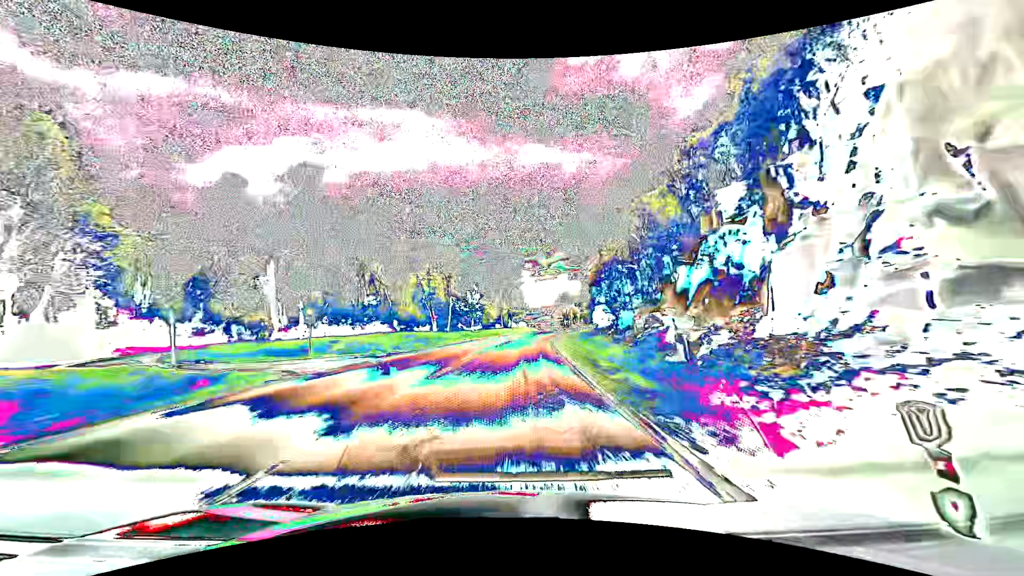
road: primary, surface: asphalt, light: Day
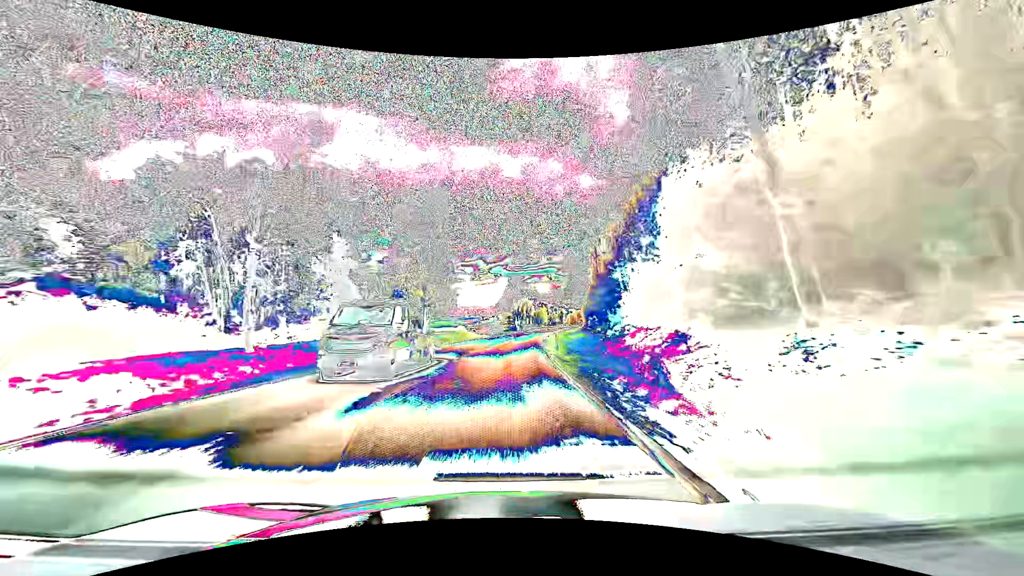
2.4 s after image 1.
(+3.9, +63.1) m; +7°
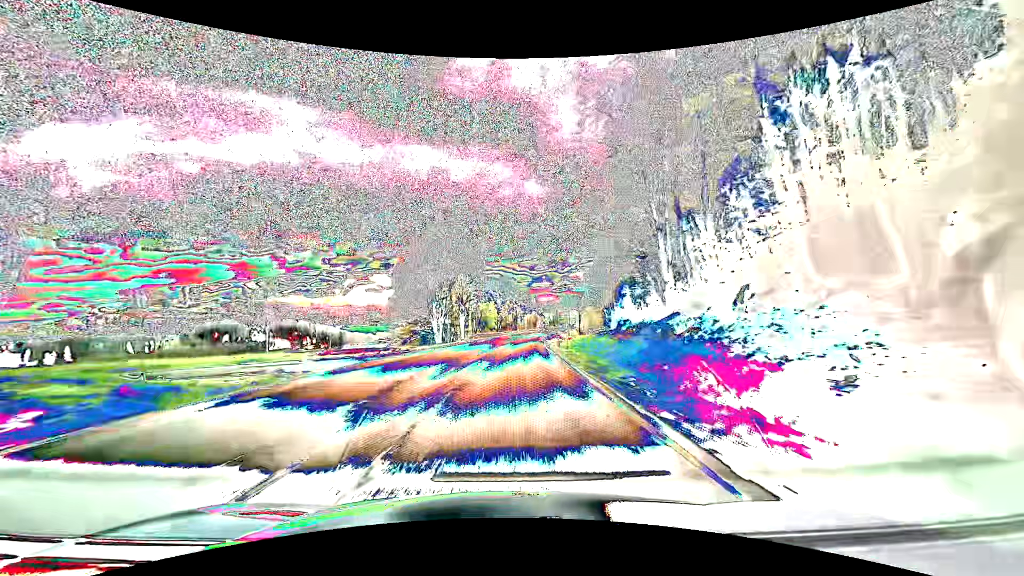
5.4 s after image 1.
(+4.4, +79.0) m; +7°
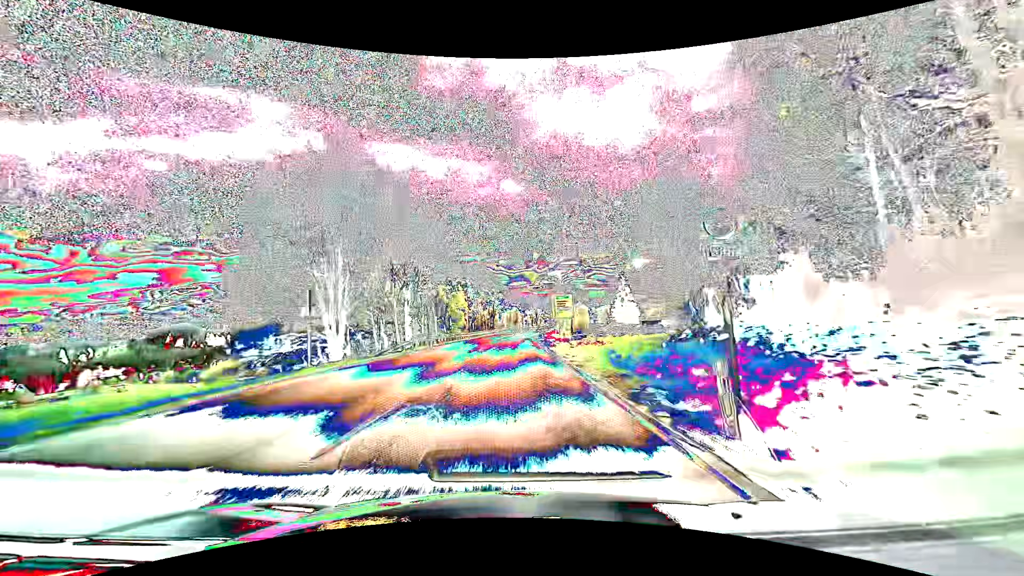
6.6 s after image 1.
(+0.8, +31.5) m; +3°
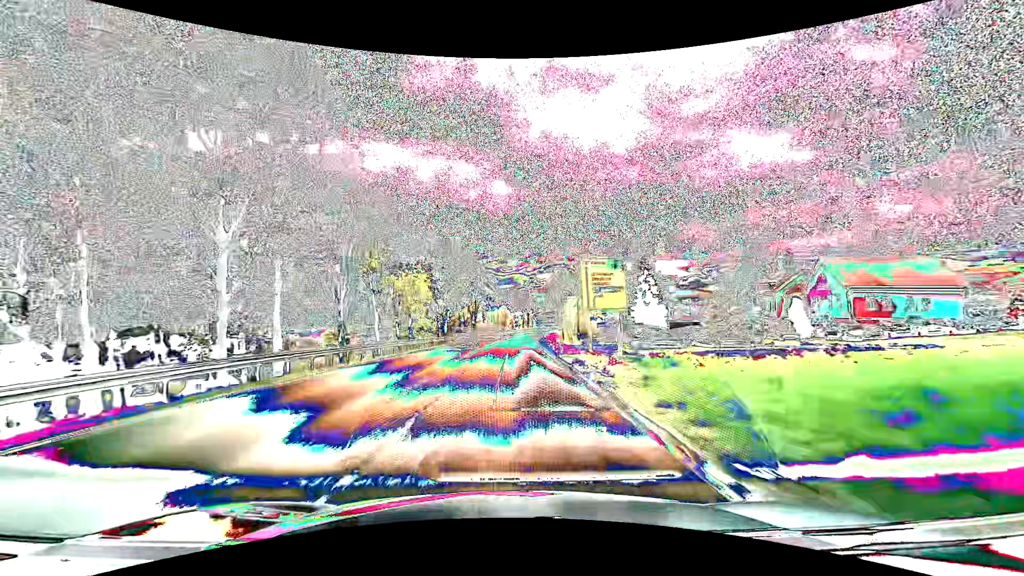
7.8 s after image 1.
(+0.5, +31.6) m; +2°
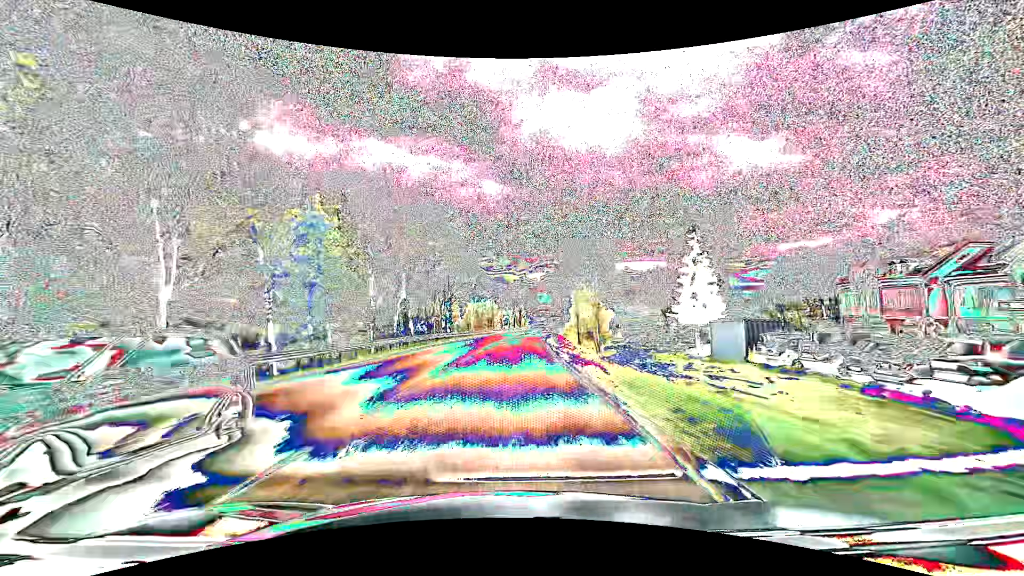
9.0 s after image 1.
(+0.2, +31.5) m; +1°
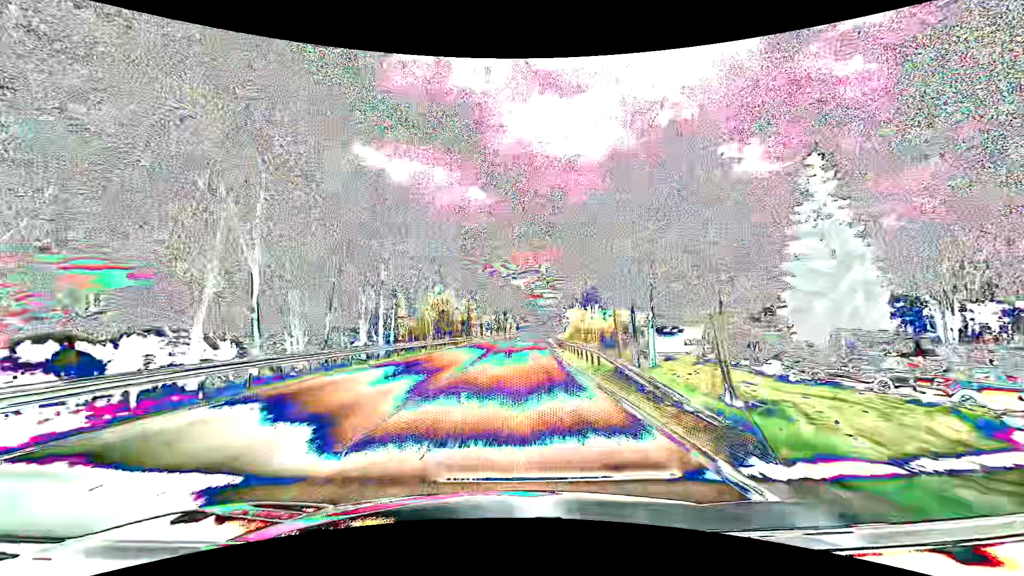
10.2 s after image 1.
(+0.6, +31.6) m; +2°
(0, +10) (0, +20) (+1, +30) (+1, +40) (+2, +50) (+2, +60) (+3, +70) (+4, +80) (+5, +90) (+6, +100) m
